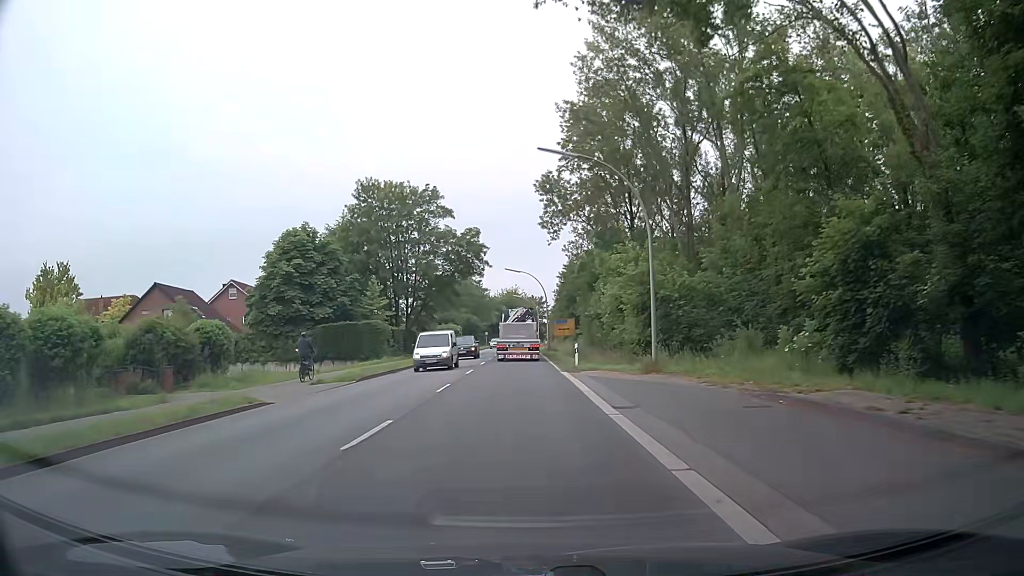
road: secondary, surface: asphalt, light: Day
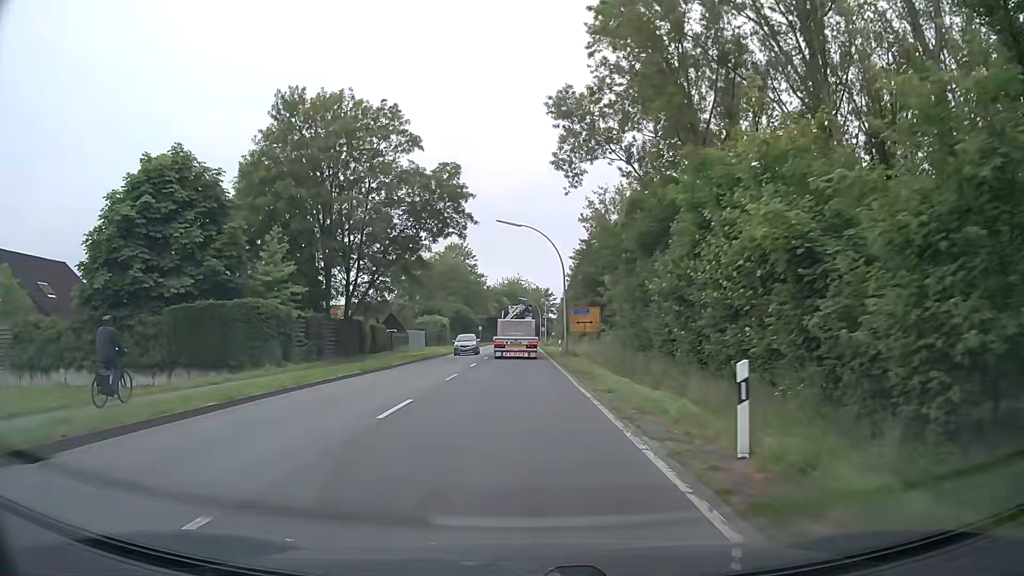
(+0.2, +24.6) m; +1°
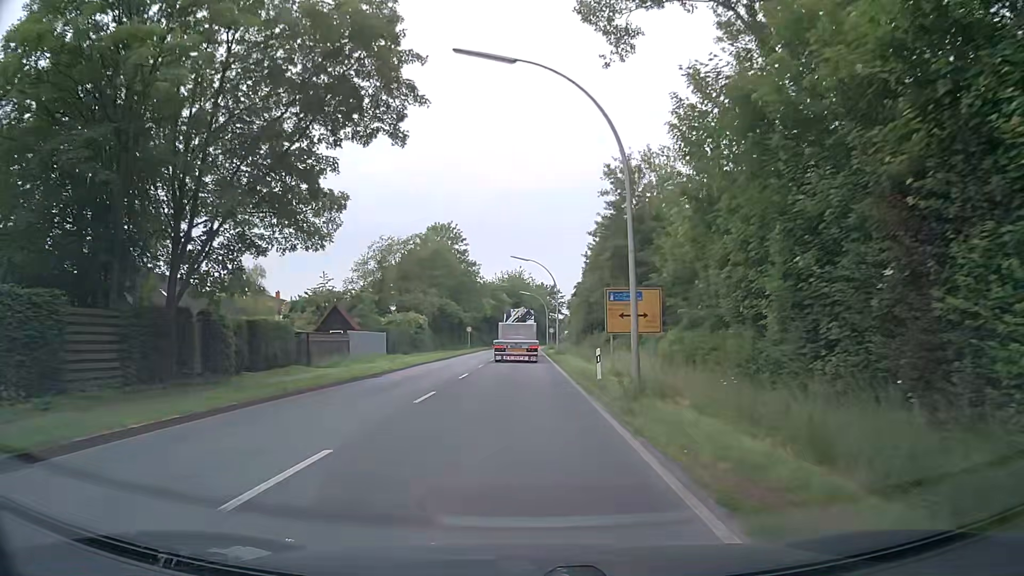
(-0.3, +23.9) m; -1°
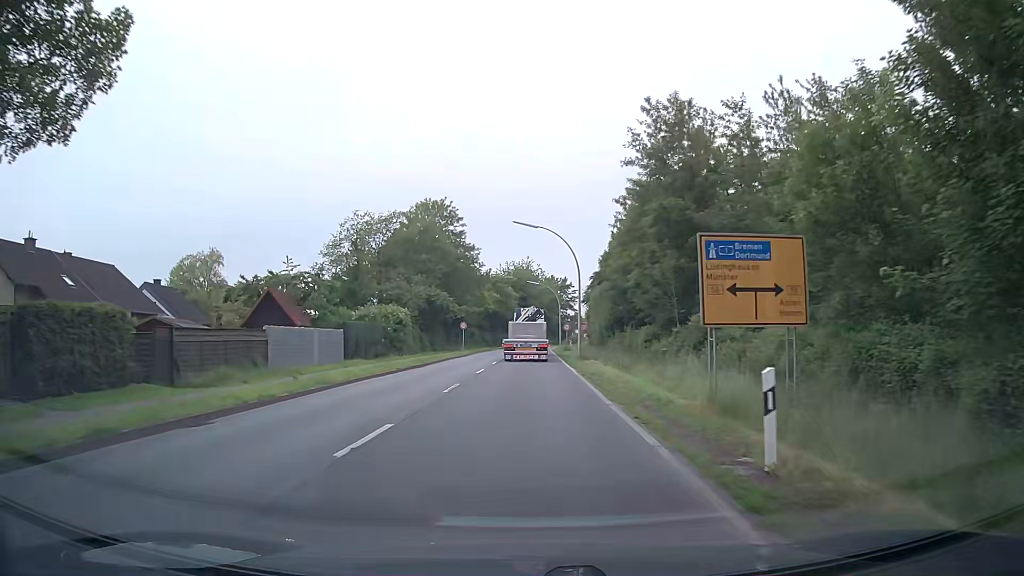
(-0.1, +15.7) m; -1°
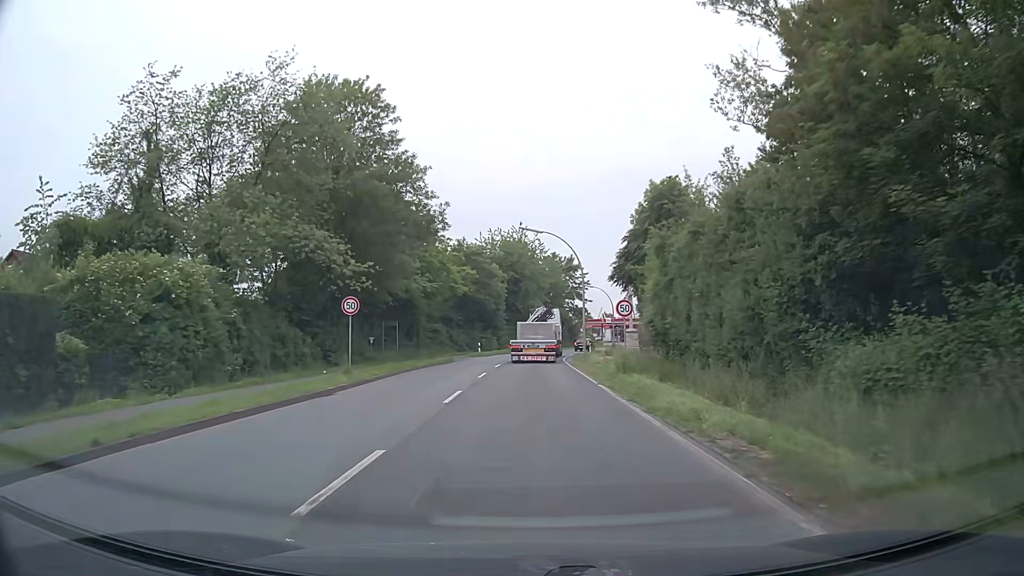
(-0.1, +38.8) m; +1°
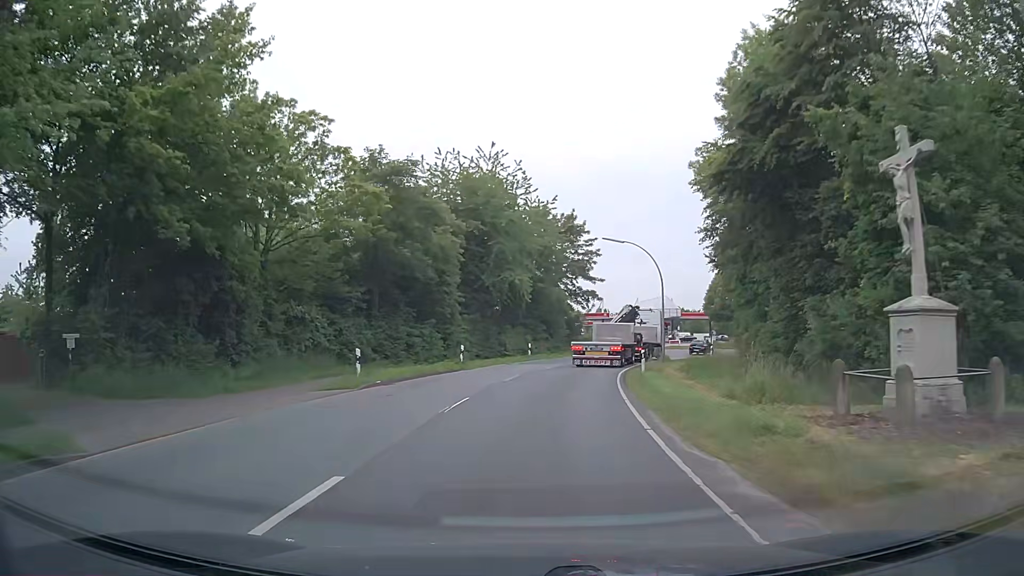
(+0.3, +37.8) m; +1°
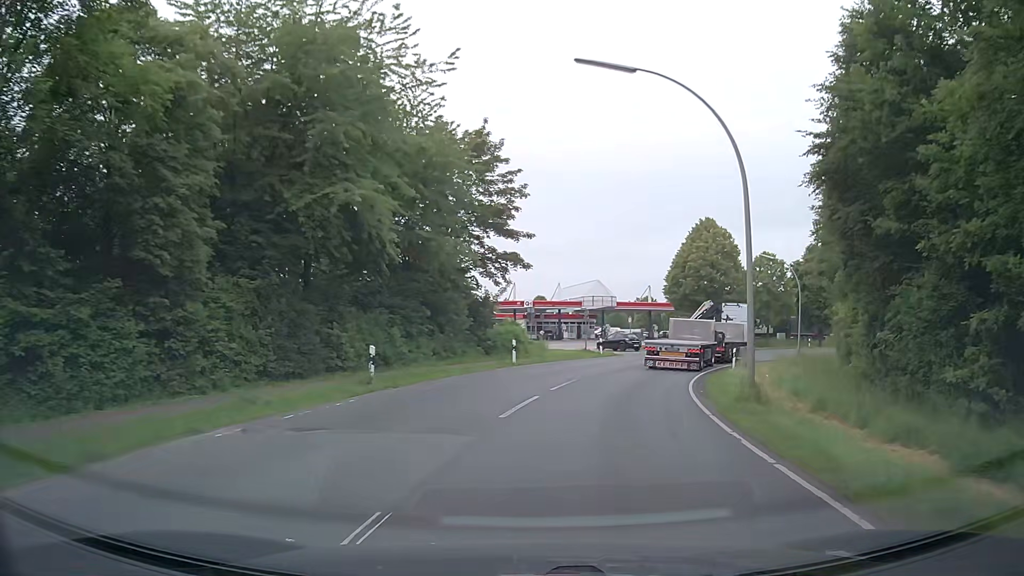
(+1.3, +28.0) m; +8°
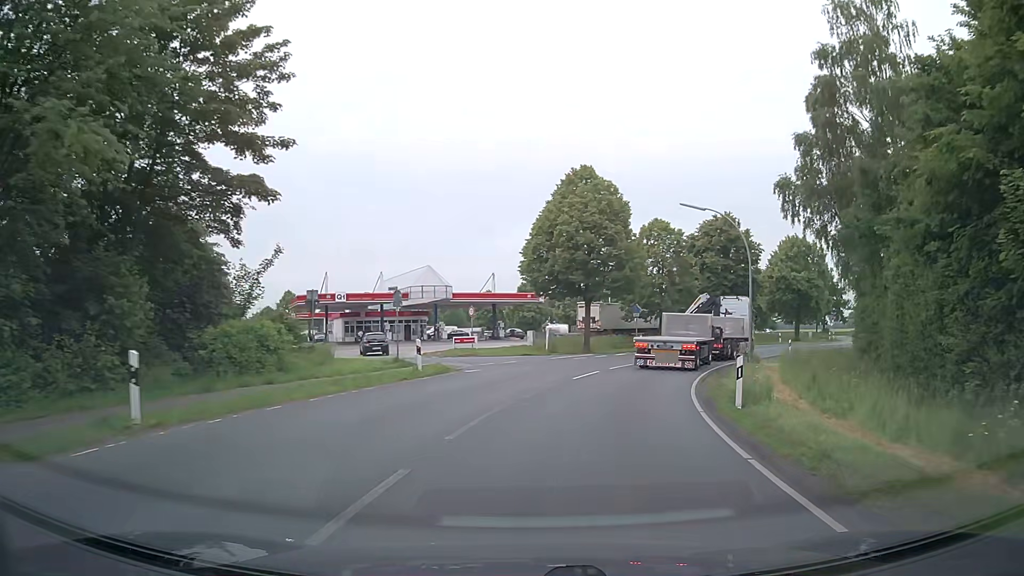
(+2.6, +20.1) m; +14°
